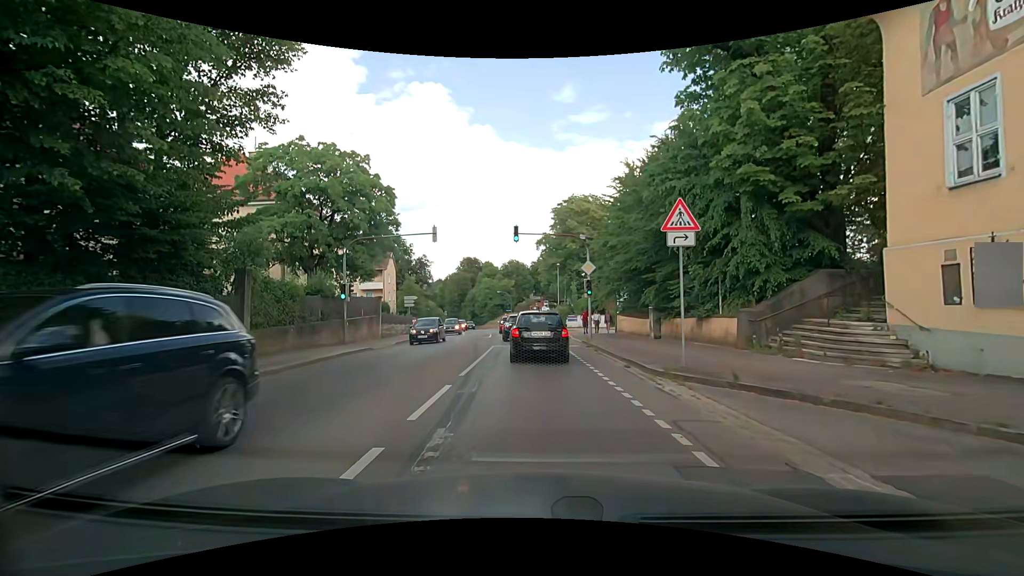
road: secondary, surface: asphalt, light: Day
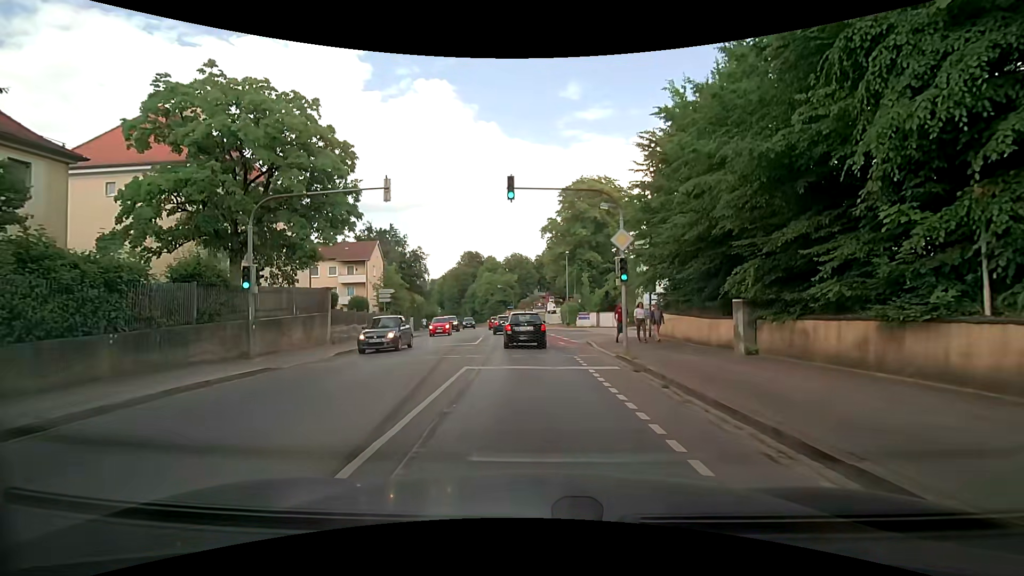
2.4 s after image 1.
(0.0, +9.8) m; 0°
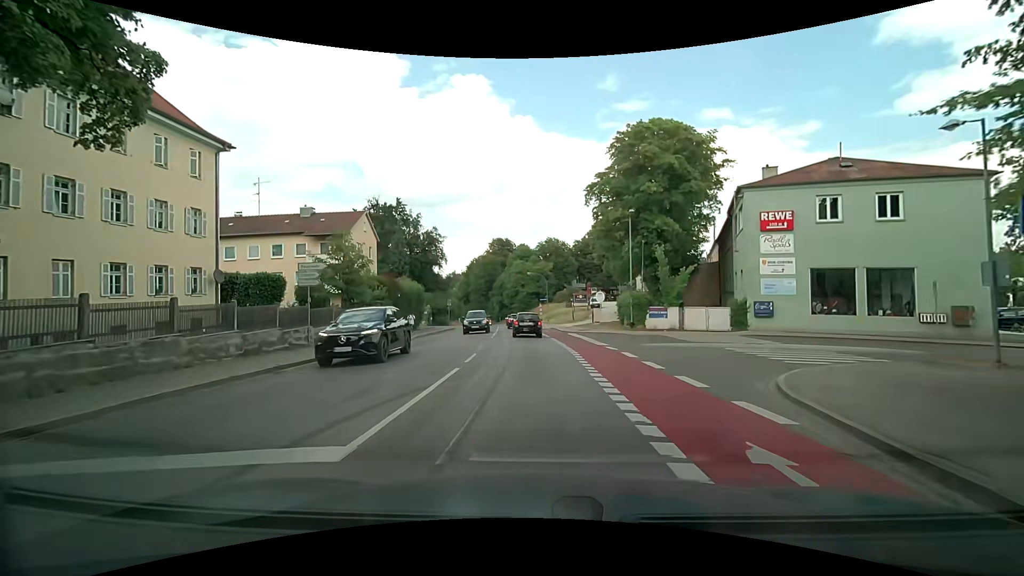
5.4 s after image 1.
(-0.8, +19.4) m; -5°
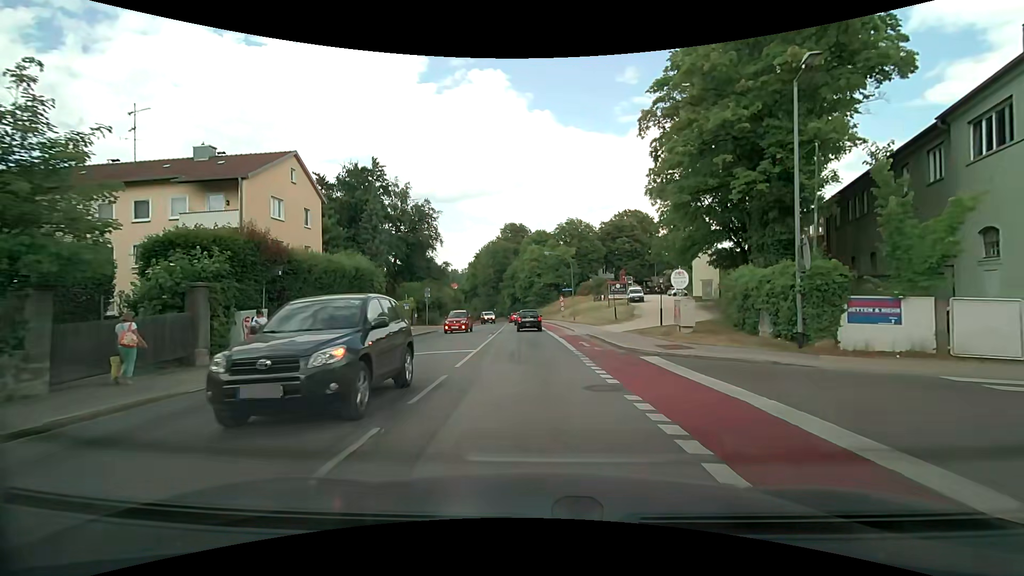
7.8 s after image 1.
(-0.3, +19.9) m; -1°
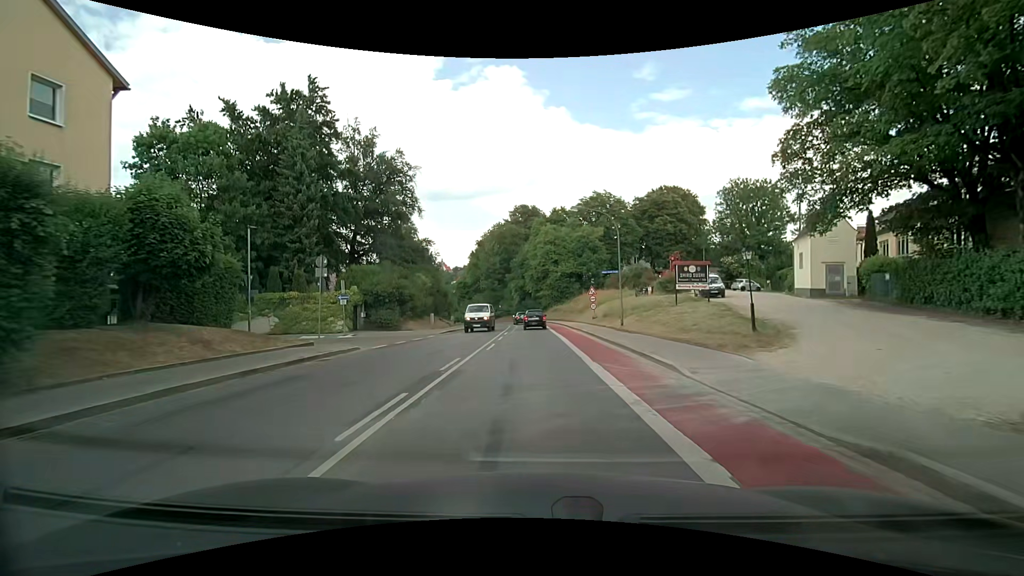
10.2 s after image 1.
(-0.3, +21.4) m; -2°
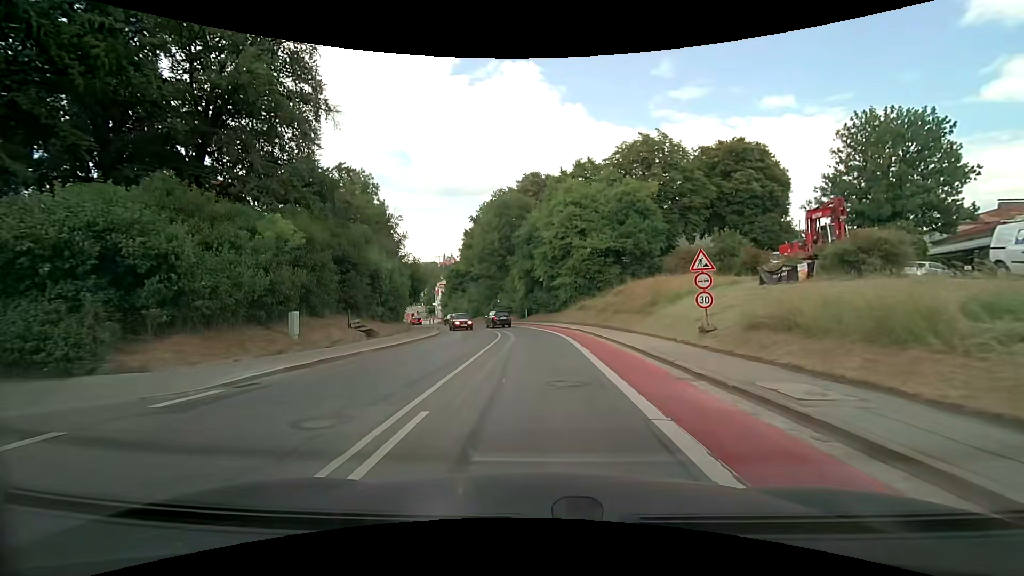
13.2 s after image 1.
(-0.3, +25.6) m; -1°
(0, +10) (0, +20) (-1, +30) (-2, +40) (-4, +50) (-8, +59) (-12, +68) (-16, +77) (-20, +86) (-24, +95) m
